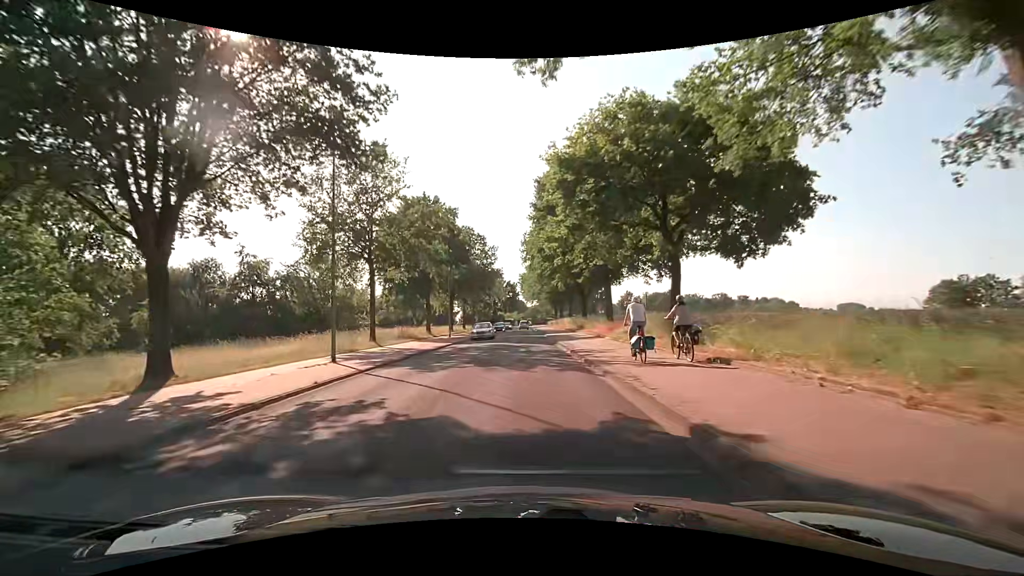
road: secondary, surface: asphalt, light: Day
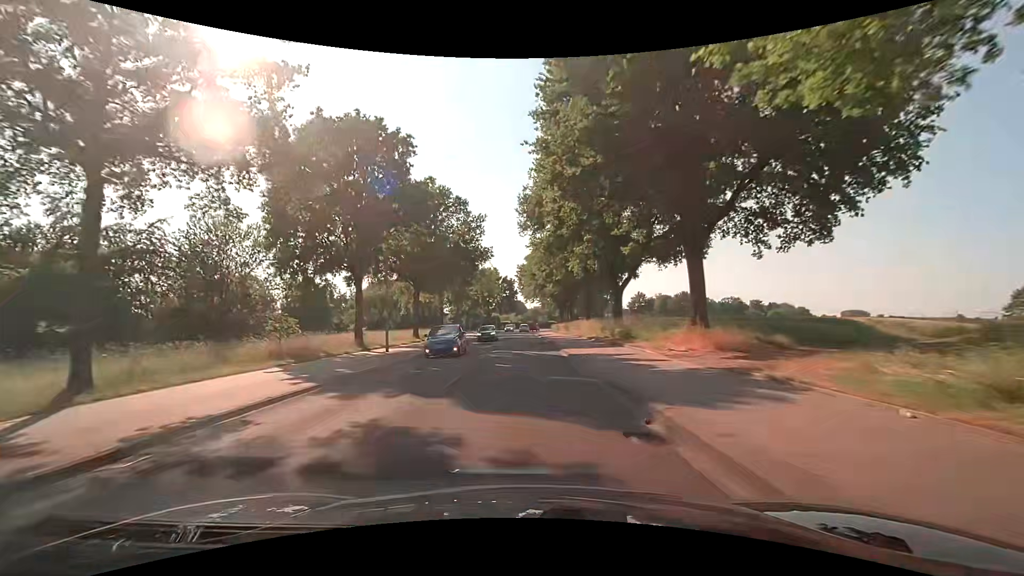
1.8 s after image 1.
(-0.1, +23.3) m; -1°
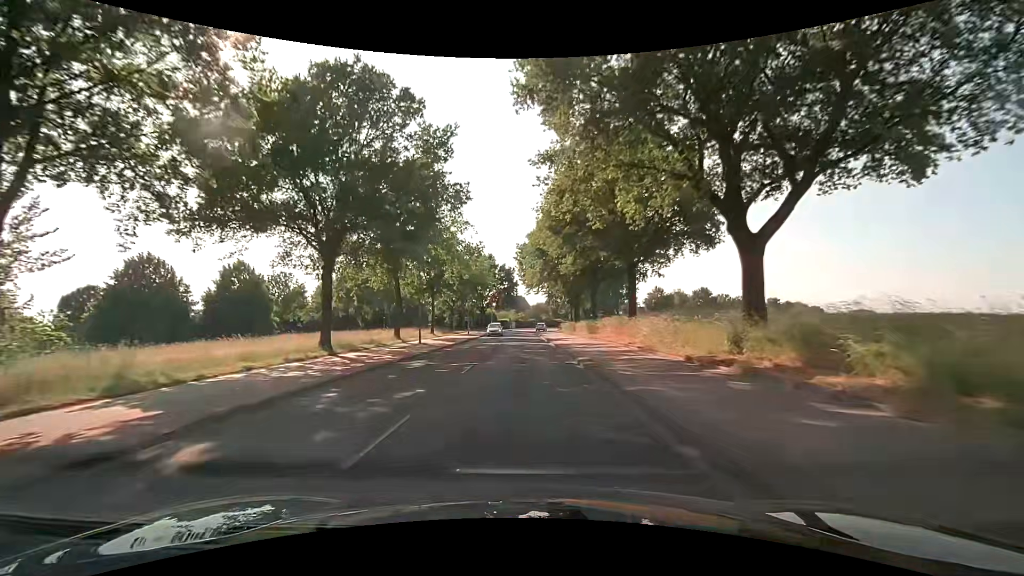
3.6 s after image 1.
(+0.2, +23.3) m; 0°
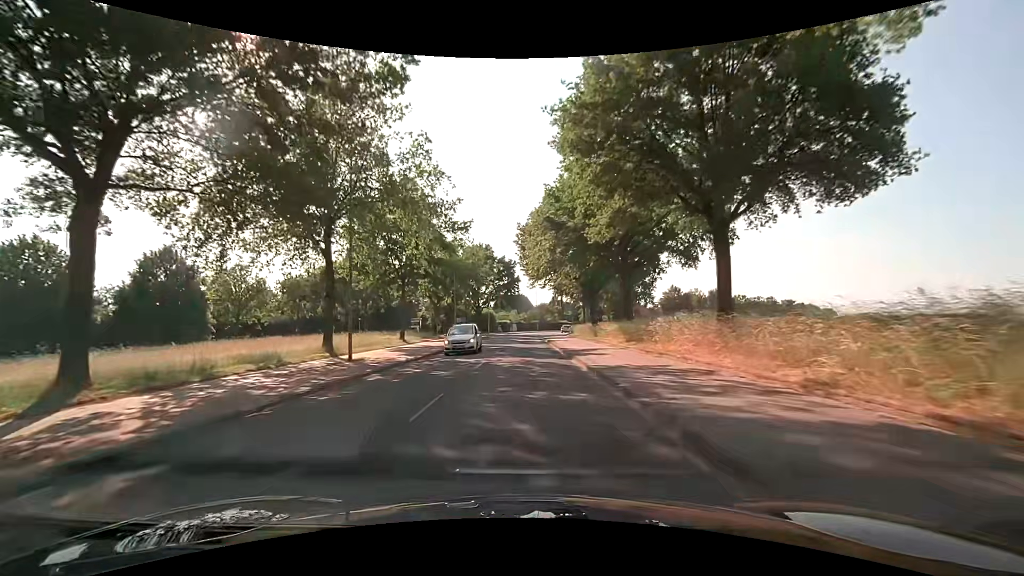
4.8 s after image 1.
(0.0, +15.5) m; 0°
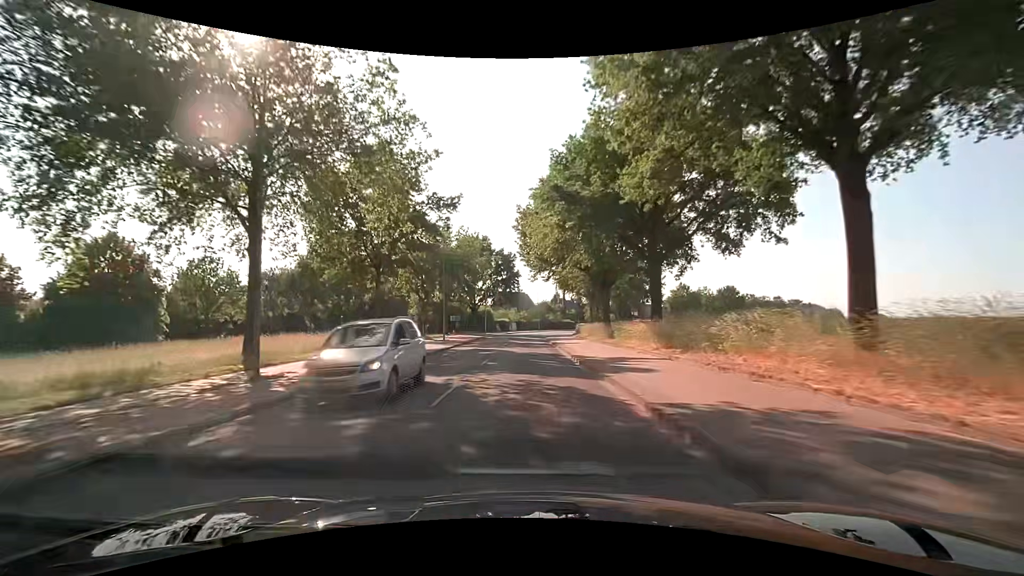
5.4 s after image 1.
(0.0, +7.8) m; 0°
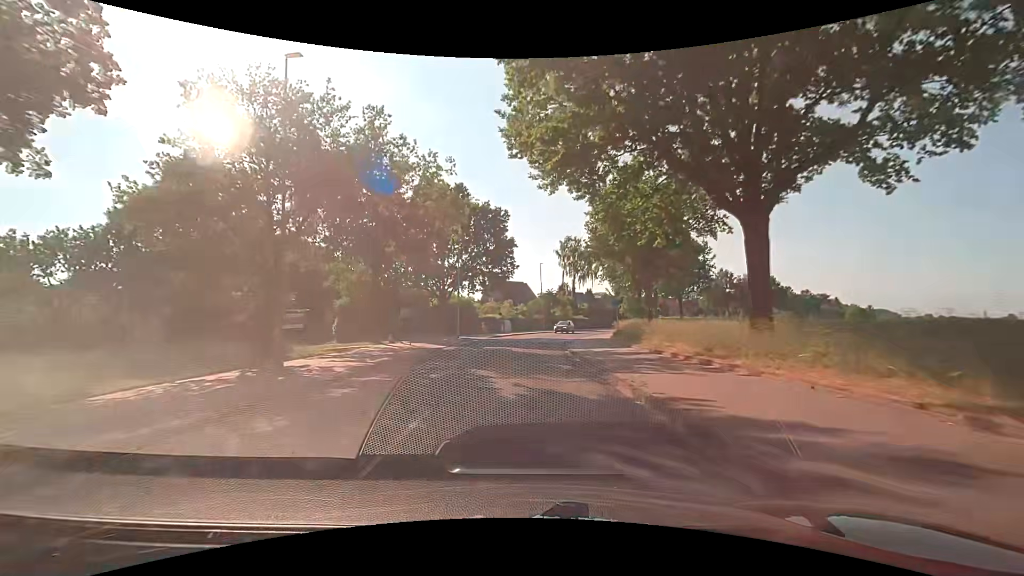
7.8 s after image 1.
(+0.1, +31.2) m; 0°
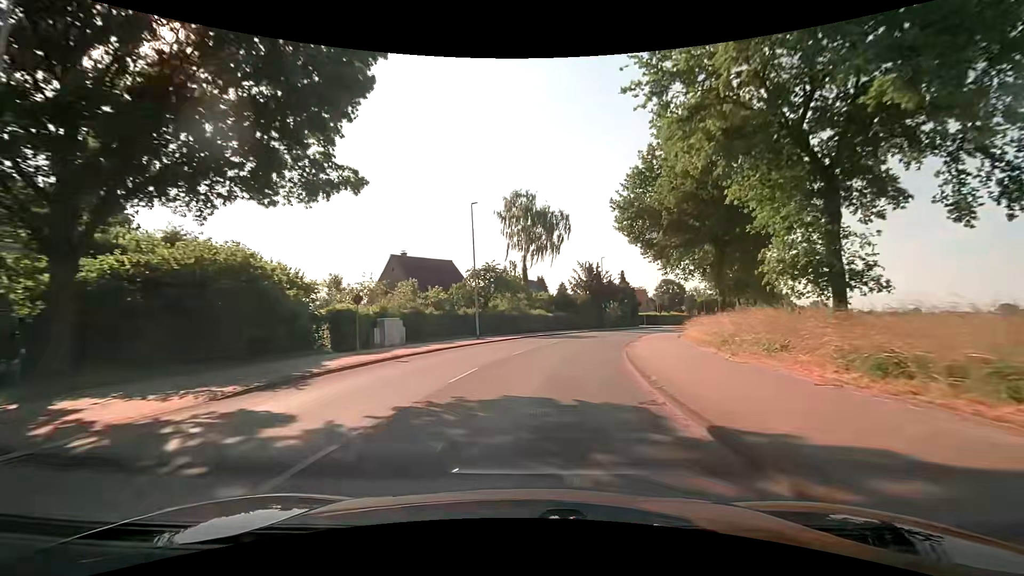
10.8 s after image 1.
(+1.3, +38.9) m; +7°
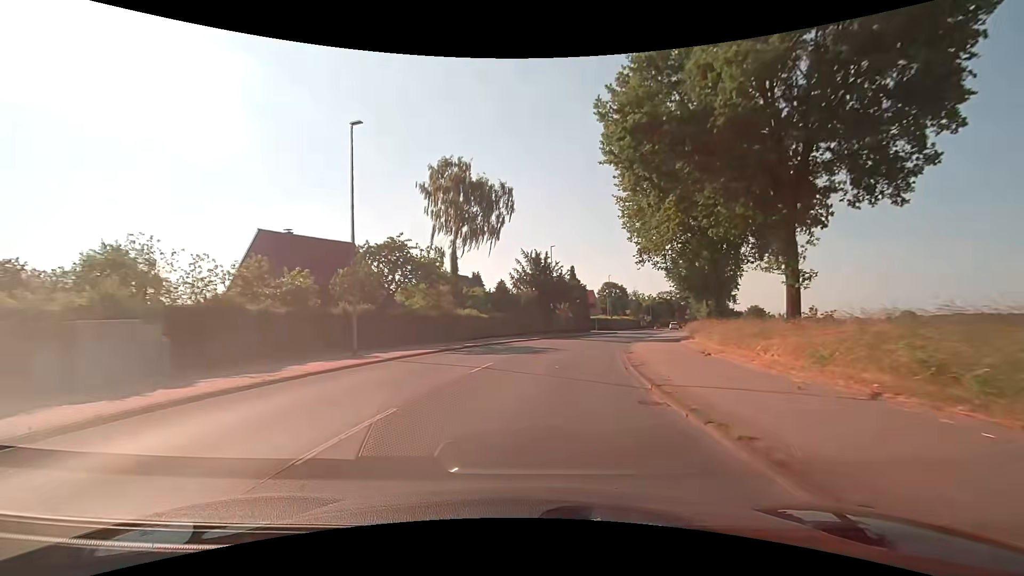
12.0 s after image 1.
(+1.0, +15.5) m; +7°
(0, +10) (+2, +20) (+4, +30) (+6, +39) (+9, +49) (+13, +58) (+17, +67) (+21, +77) (+24, +86) (+28, +95) m
